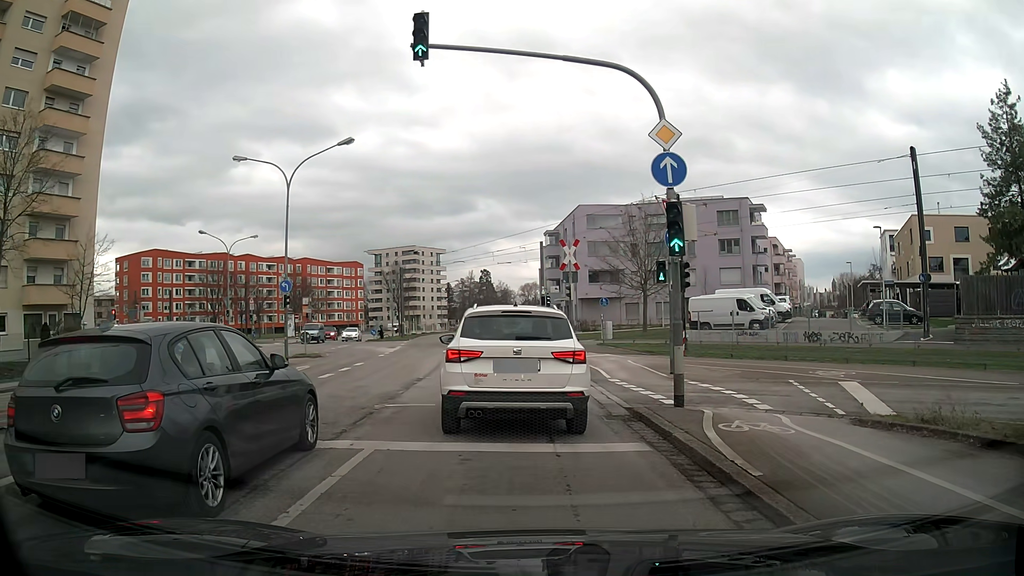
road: secondary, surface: asphalt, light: Day
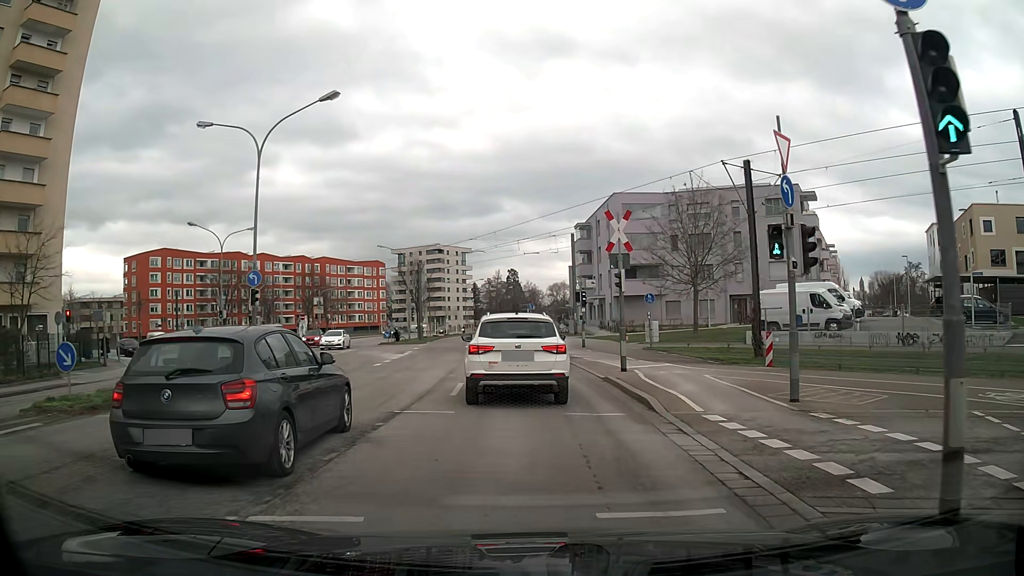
(0.0, +7.3) m; -1°
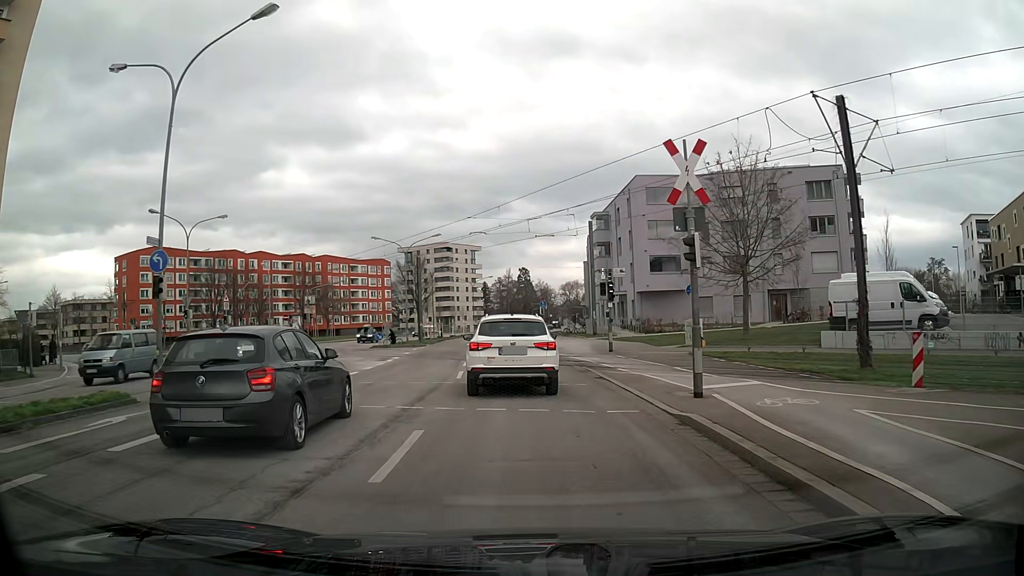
(-0.1, +7.9) m; -2°
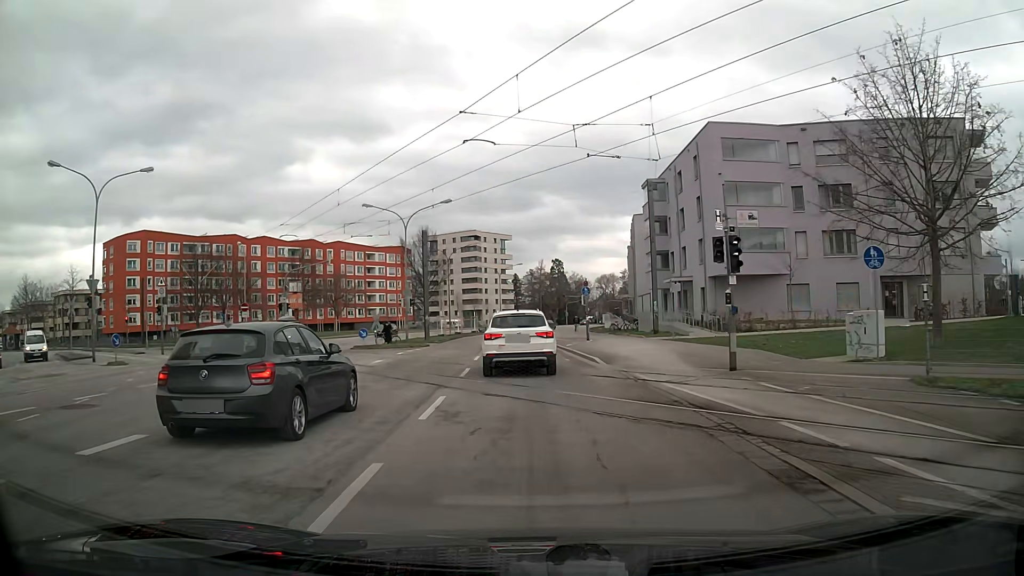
(-0.2, +14.9) m; -2°
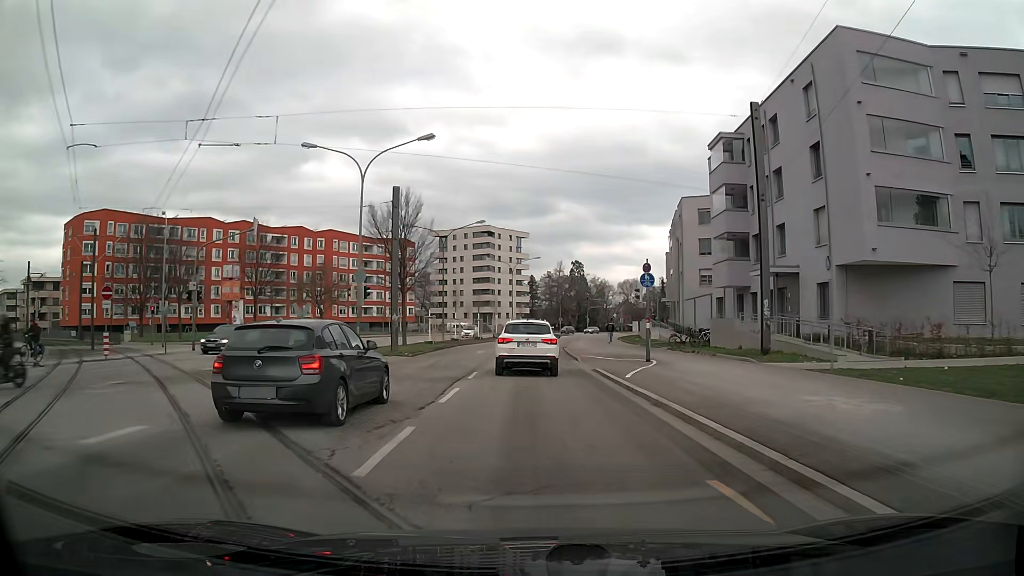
(-0.3, +17.6) m; -1°
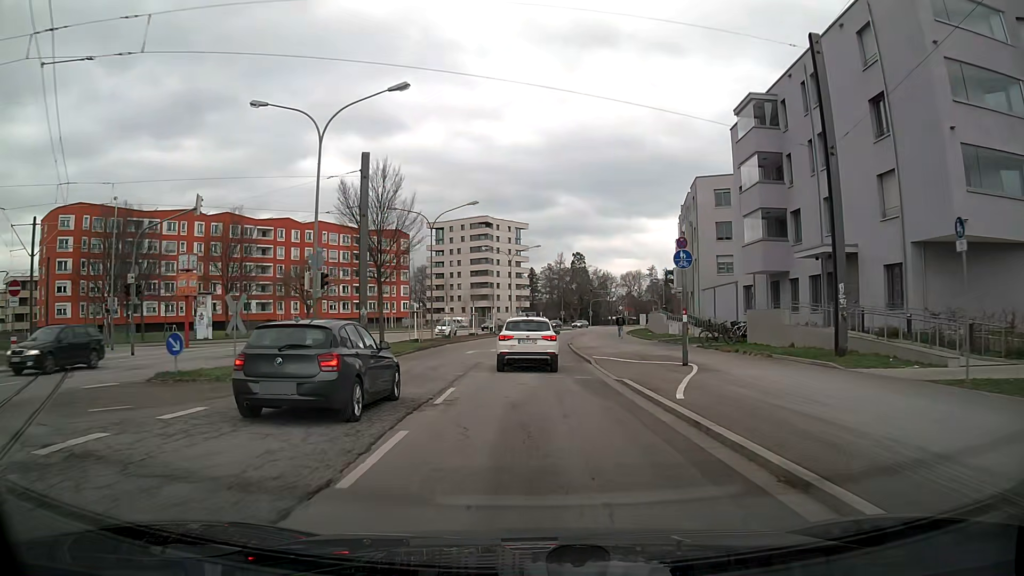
(0.0, +6.4) m; +1°
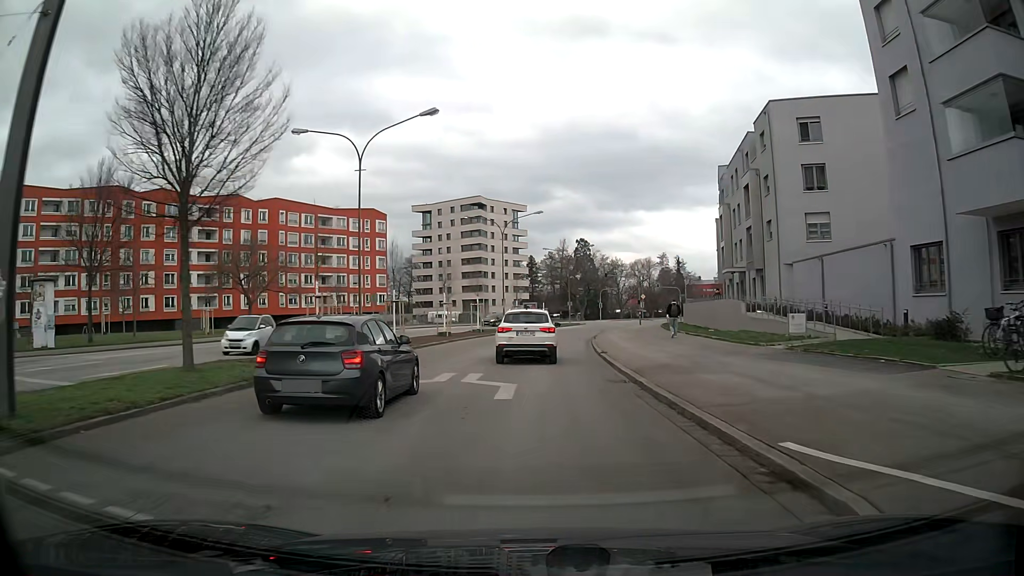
(-0.4, +20.4) m; -1°
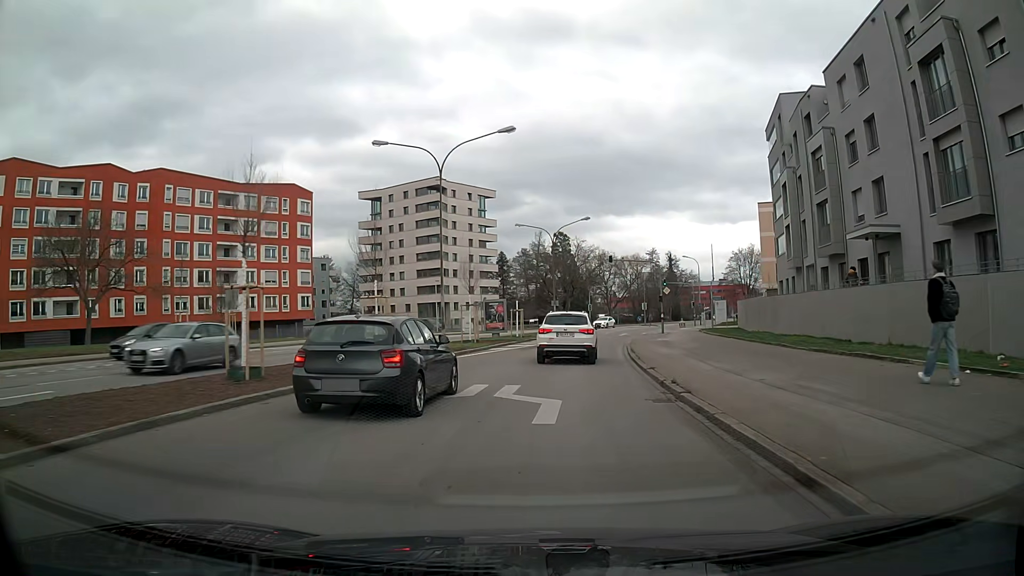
(+0.3, +26.6) m; +2°
(0, +10) (+1, +20) (+1, +30) (+3, +40) (+5, +50) (+7, +59) (+10, +69) (+13, +78) (+17, +88) (+20, +97) m
